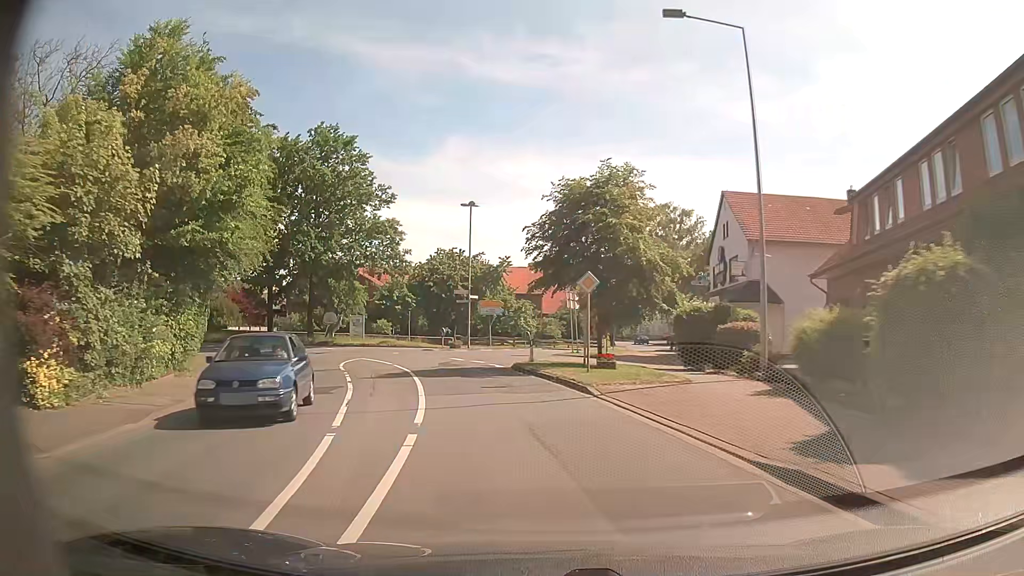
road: secondary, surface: asphalt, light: Day
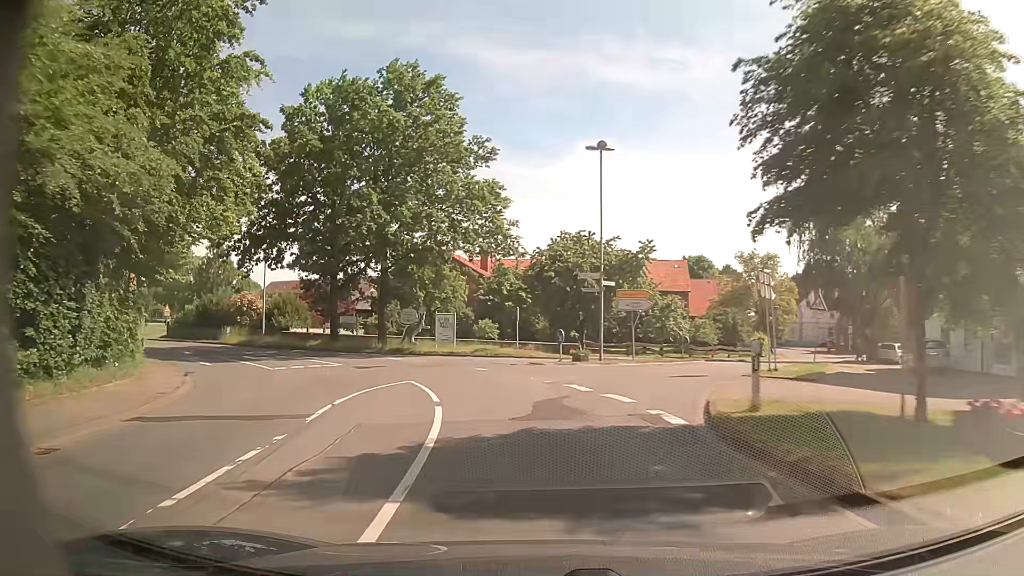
(-1.4, +15.0) m; -11°
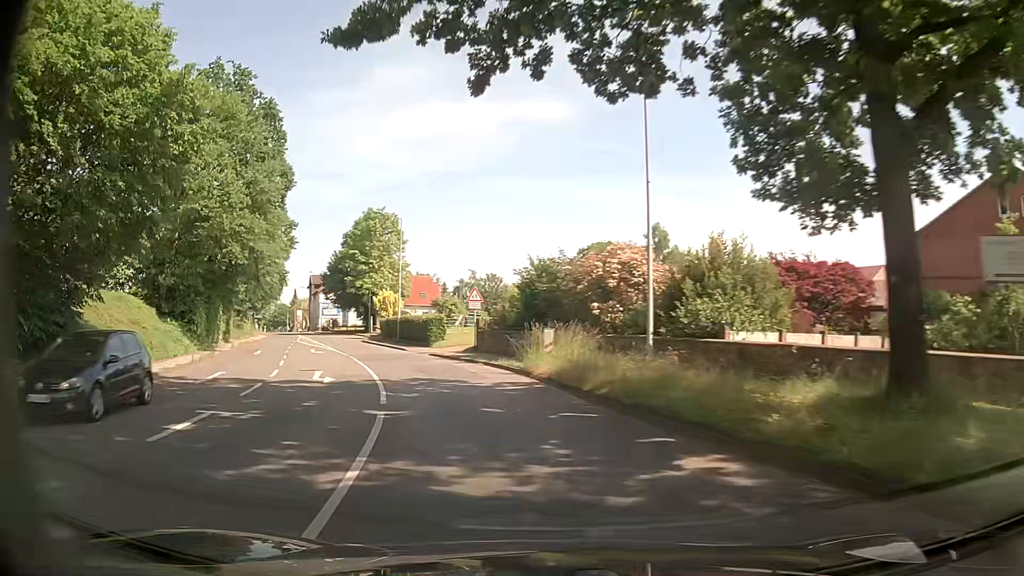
(-11.7, +34.6) m; -40°
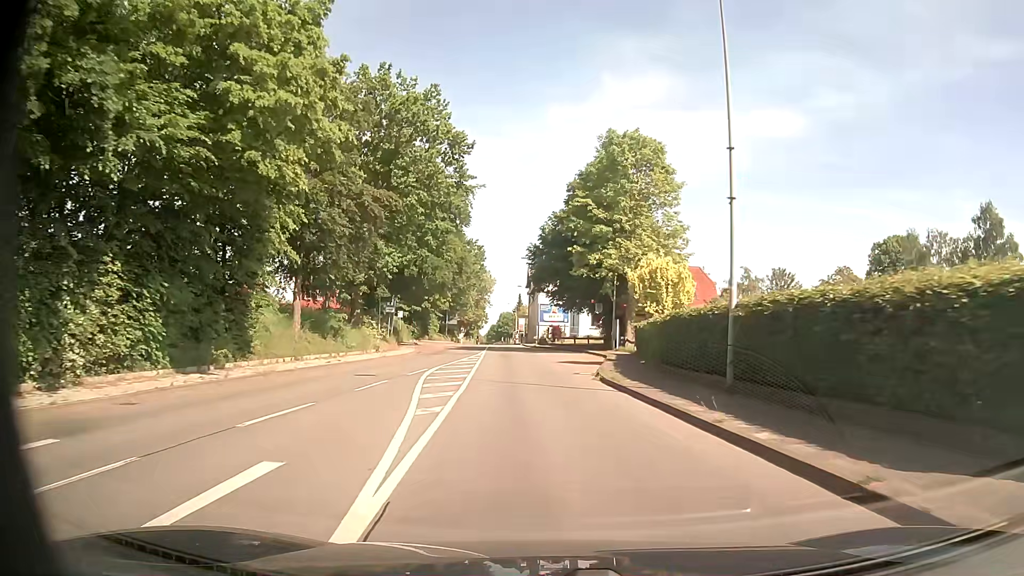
(-9.7, +35.0) m; -21°
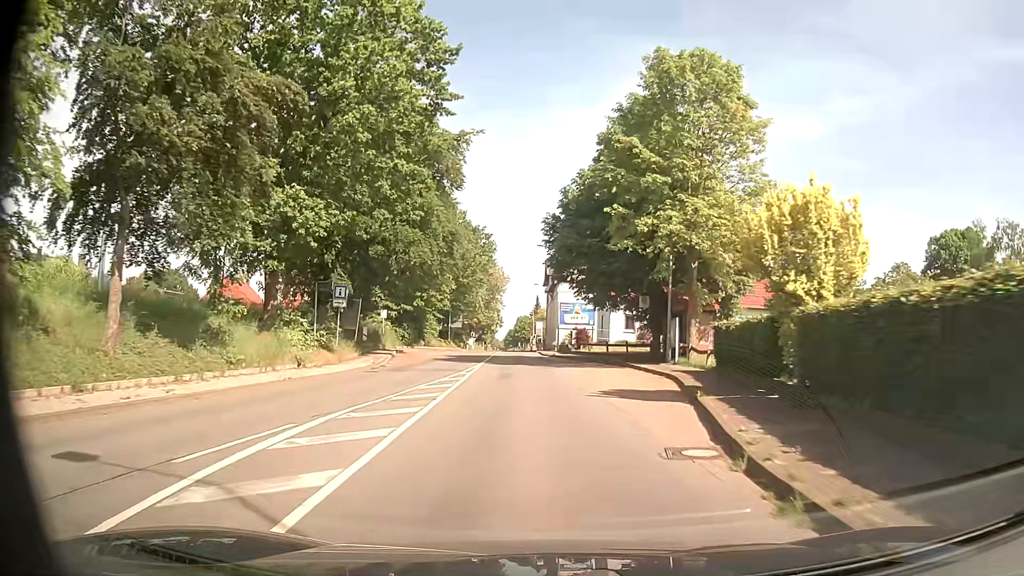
(-0.3, +14.7) m; -2°
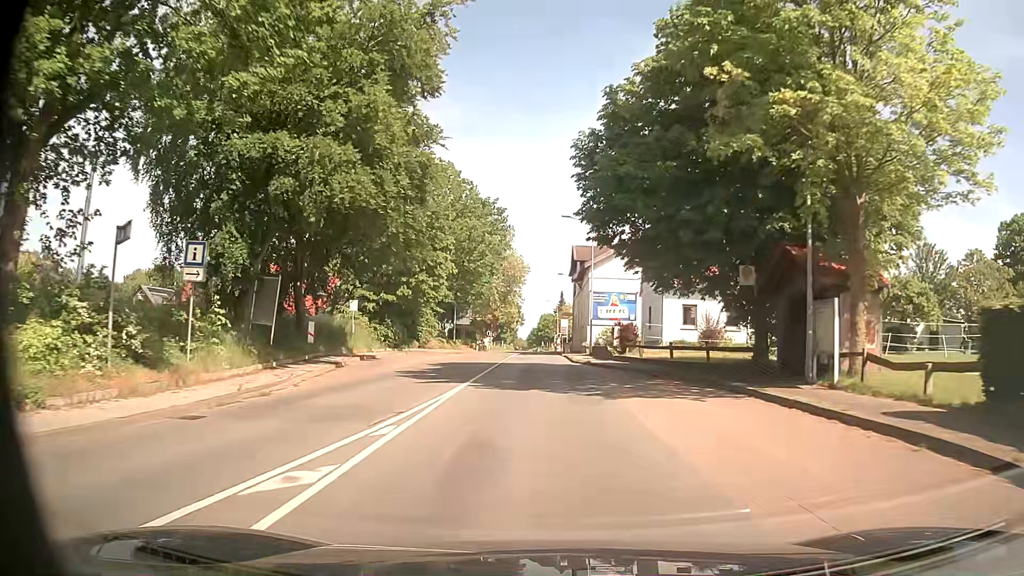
(-0.2, +15.0) m; -2°
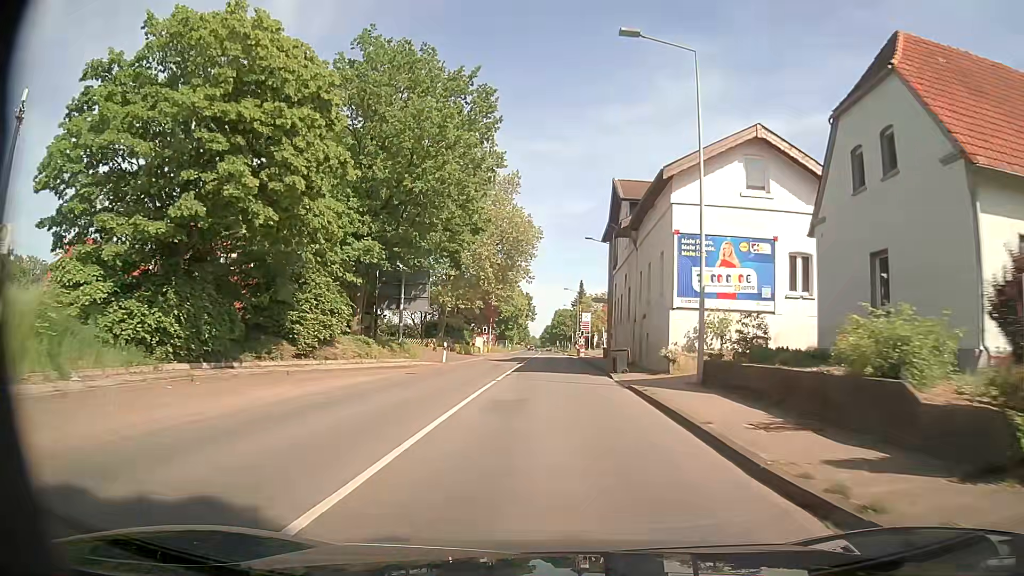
(-0.6, +30.0) m; -2°
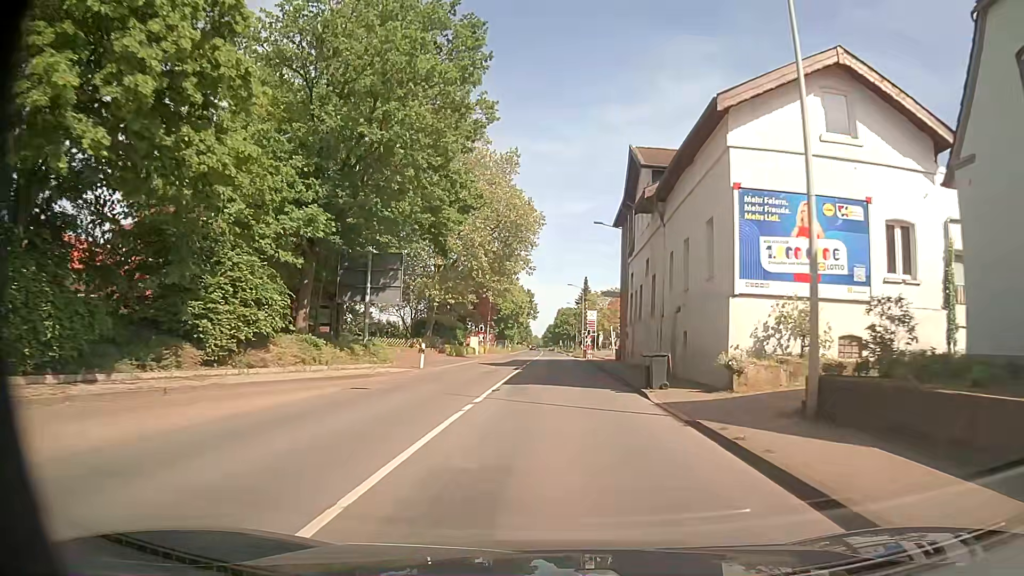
(0.0, +7.4) m; 0°
(0, +10) (0, +20) (0, +30) (0, +40) (0, +50) (0, +60) (+1, +70) (+1, +80) (+1, +90) (+1, +100) m
